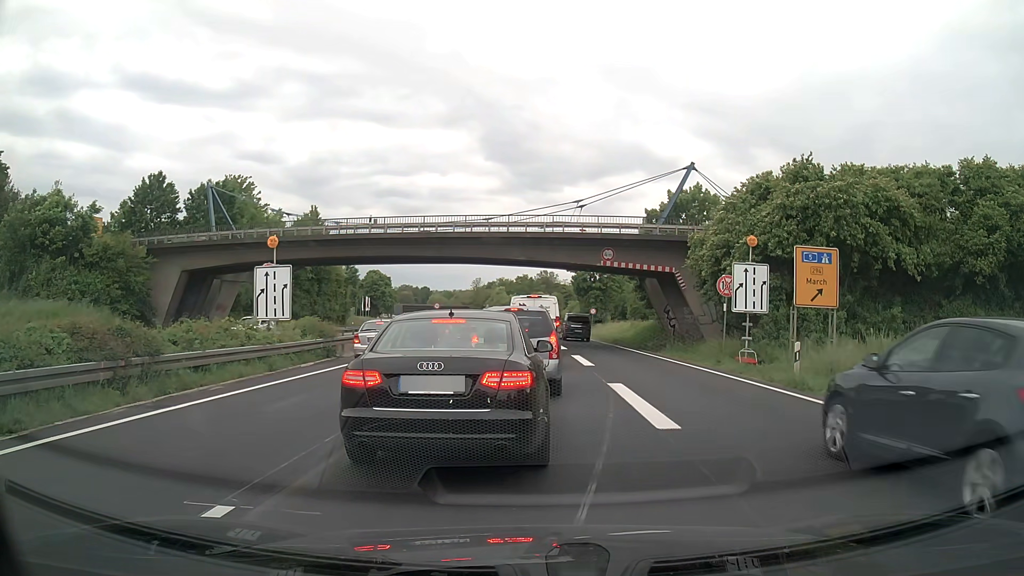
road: trunk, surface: asphalt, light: Day
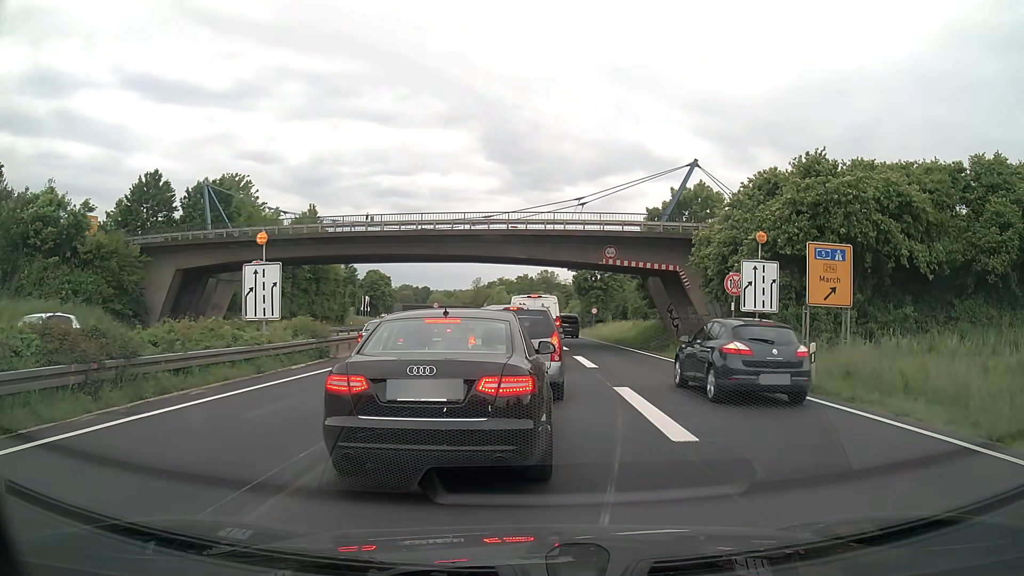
(0.0, +0.9) m; -2°
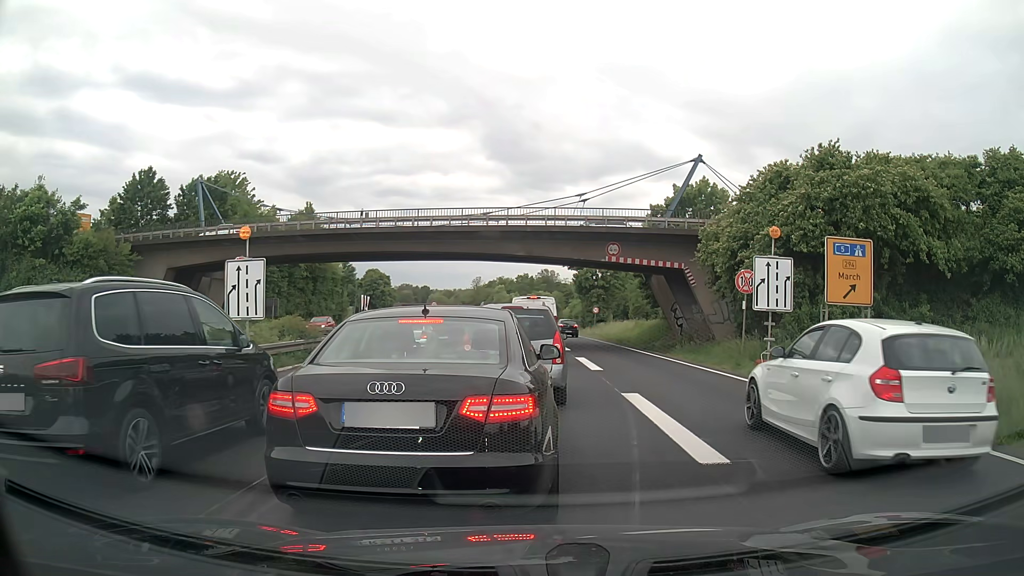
(0.0, +1.2) m; 0°
